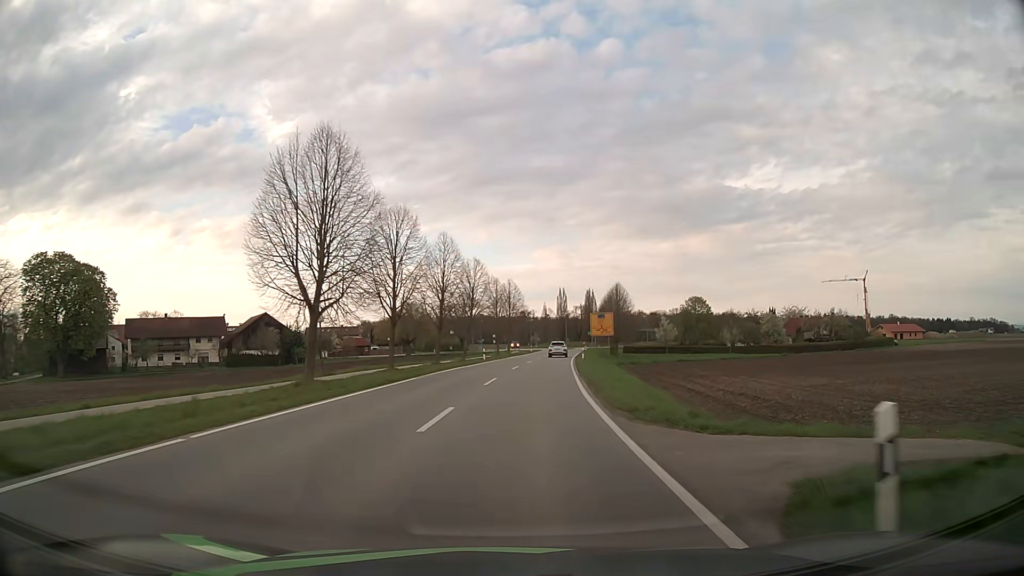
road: tertiary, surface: asphalt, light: Day
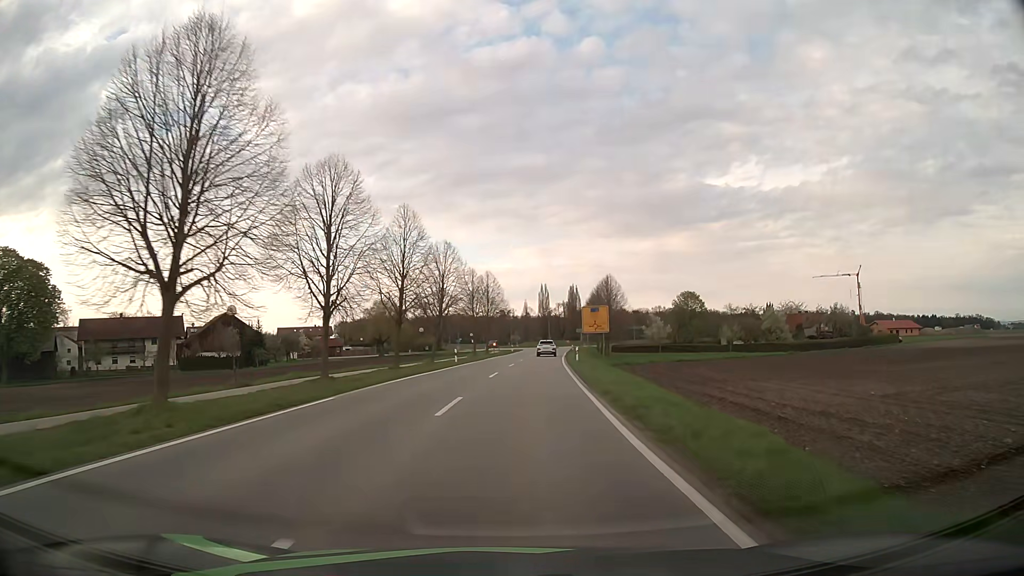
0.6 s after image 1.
(+0.1, +10.0) m; +2°
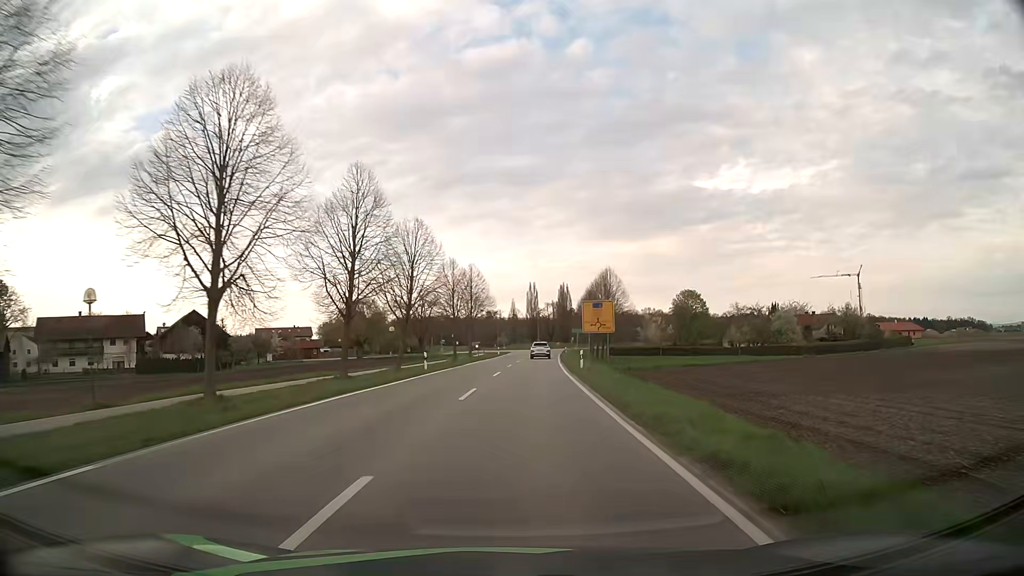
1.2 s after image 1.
(+0.1, +9.8) m; +1°
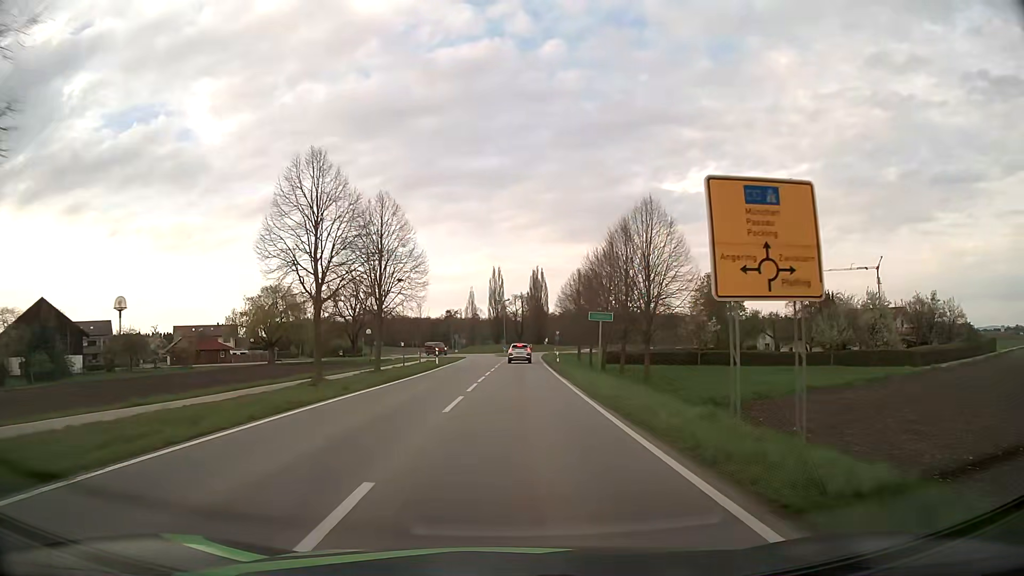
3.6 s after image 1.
(+1.2, +37.0) m; +3°
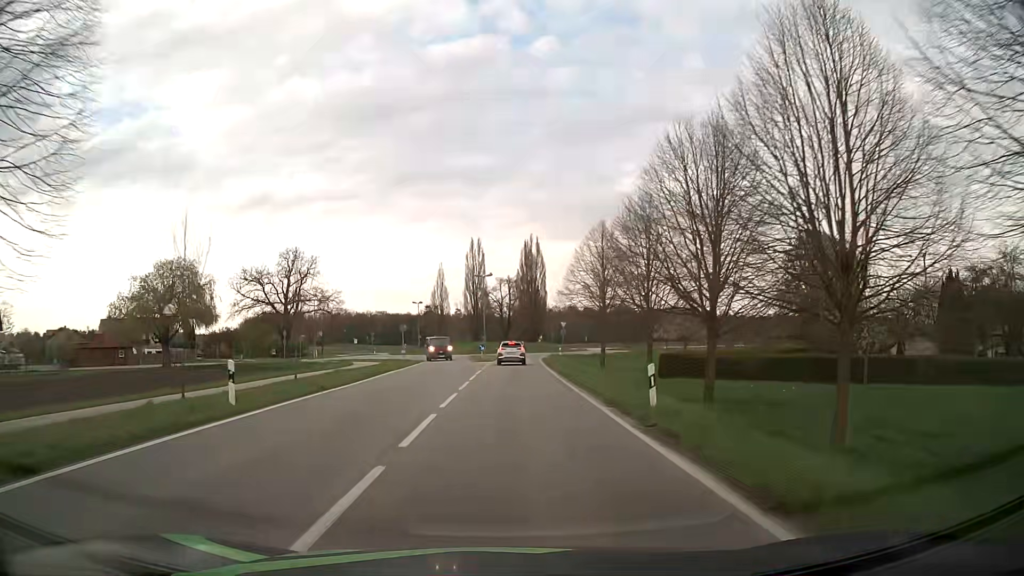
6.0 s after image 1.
(+0.4, +33.7) m; +1°
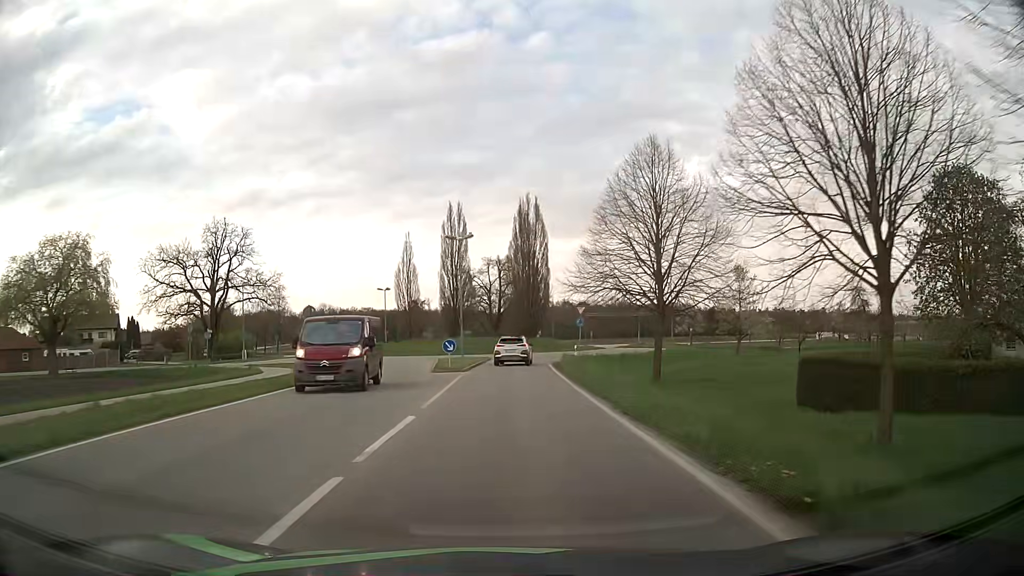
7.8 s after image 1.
(+0.2, +23.0) m; +1°
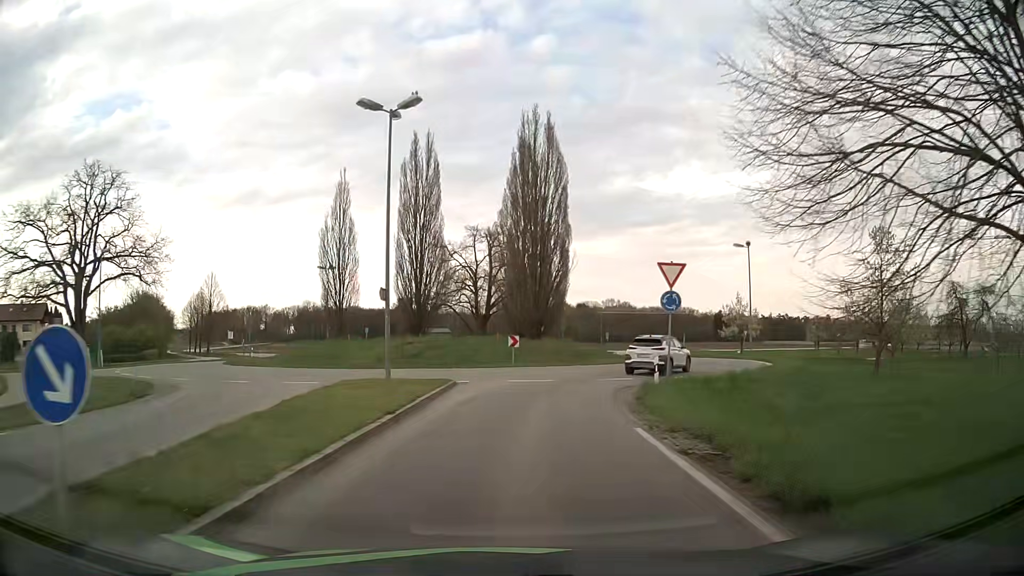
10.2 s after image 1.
(+0.2, +25.9) m; +1°
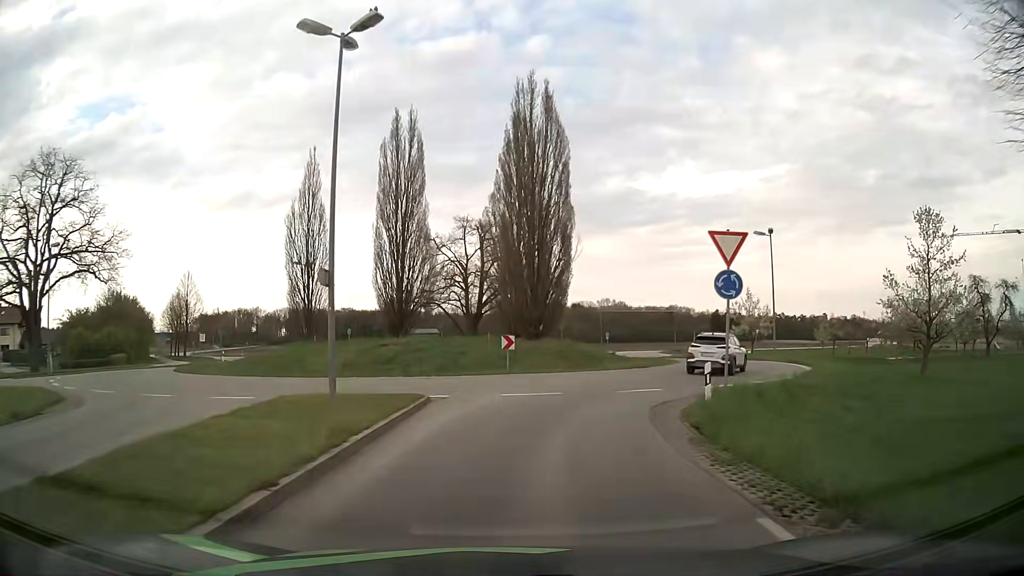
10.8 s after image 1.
(0.0, +5.5) m; 0°
(0, +10) (+3, +20) (+8, +28) (+11, +38) (+8, +47) (+1, +53) (-9, +57) (-16, +63) (-23, +71) (-29, +79) m
